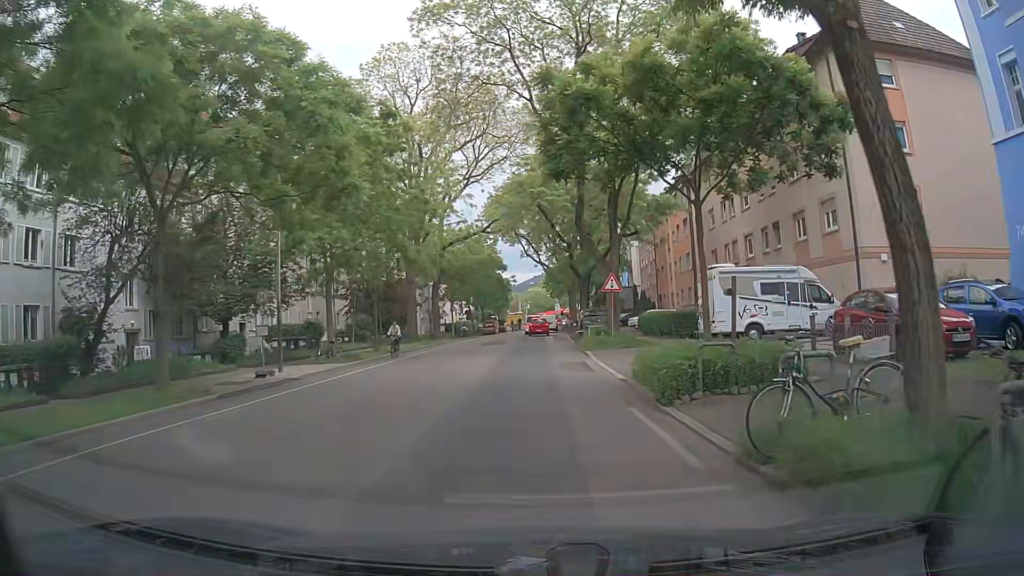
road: tertiary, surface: asphalt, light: Day
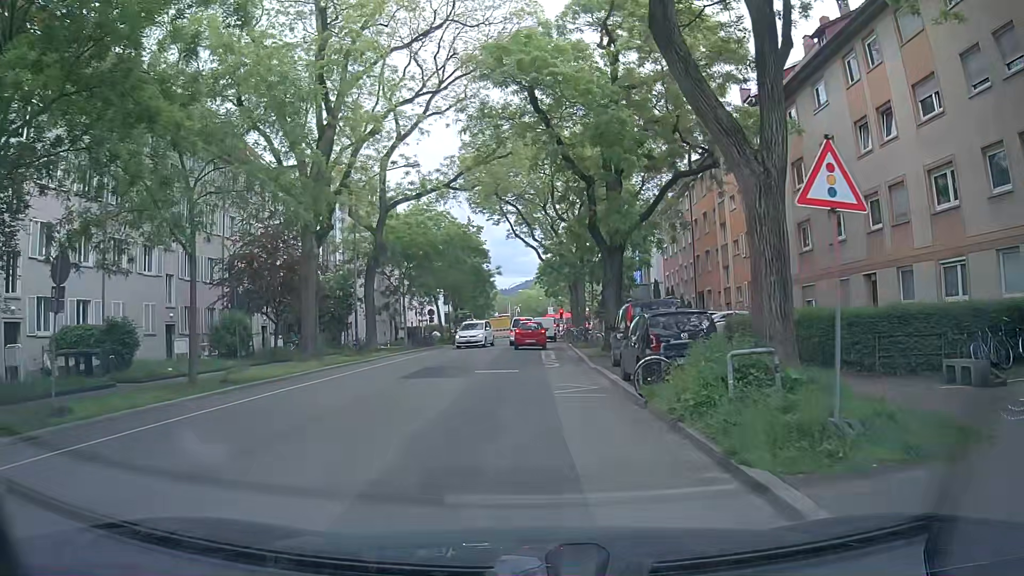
(+0.8, +20.8) m; +2°
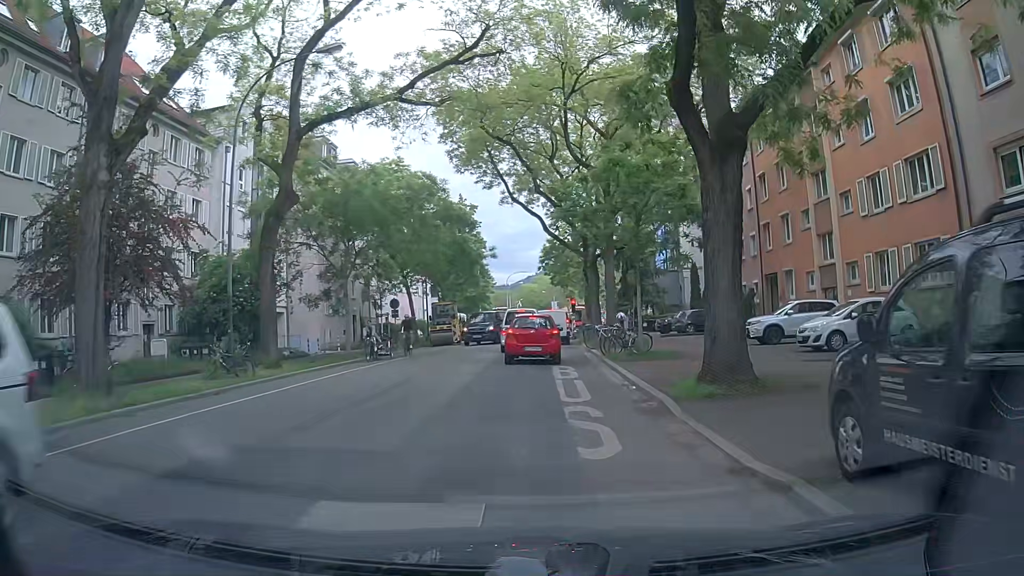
(0.0, +15.0) m; -1°
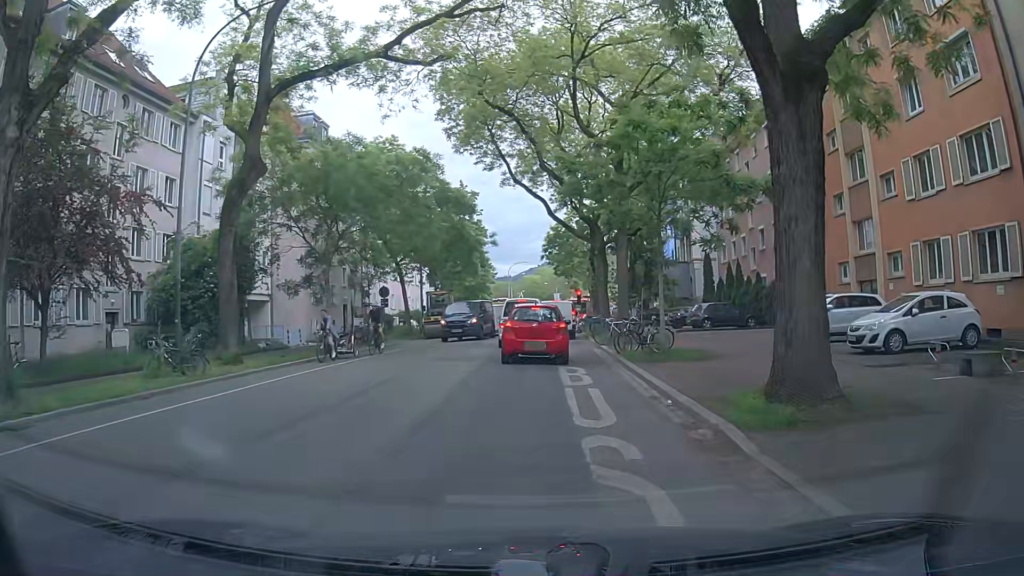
(+0.1, +3.3) m; 0°
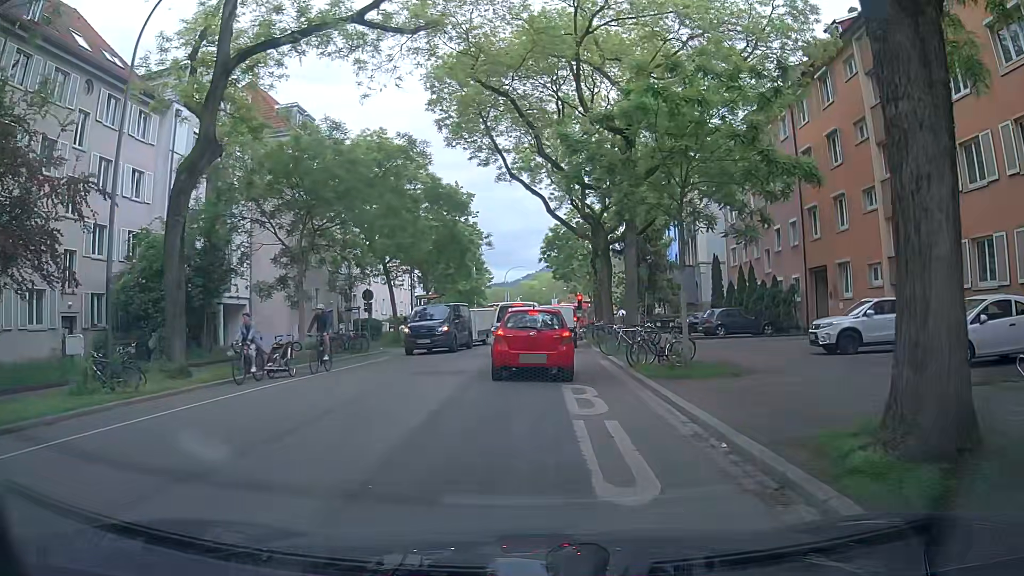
(0.0, +3.0) m; 0°
